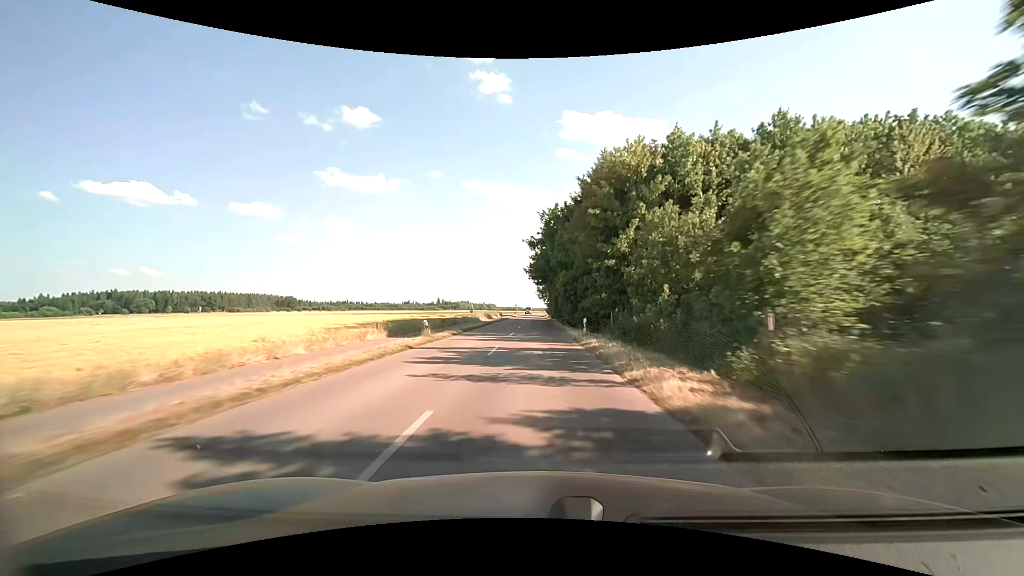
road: tertiary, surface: asphalt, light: Day
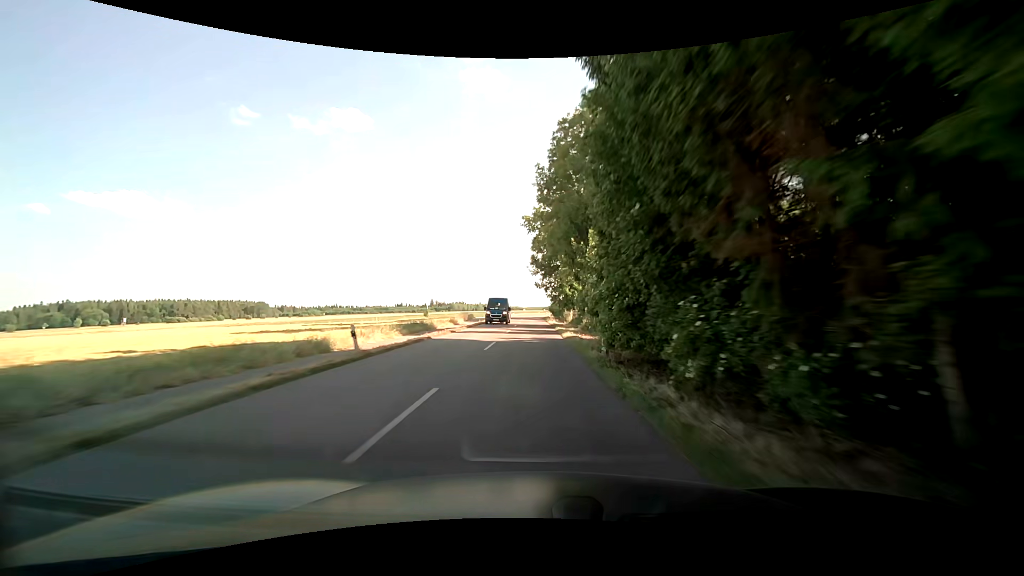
(+0.3, +58.2) m; 0°
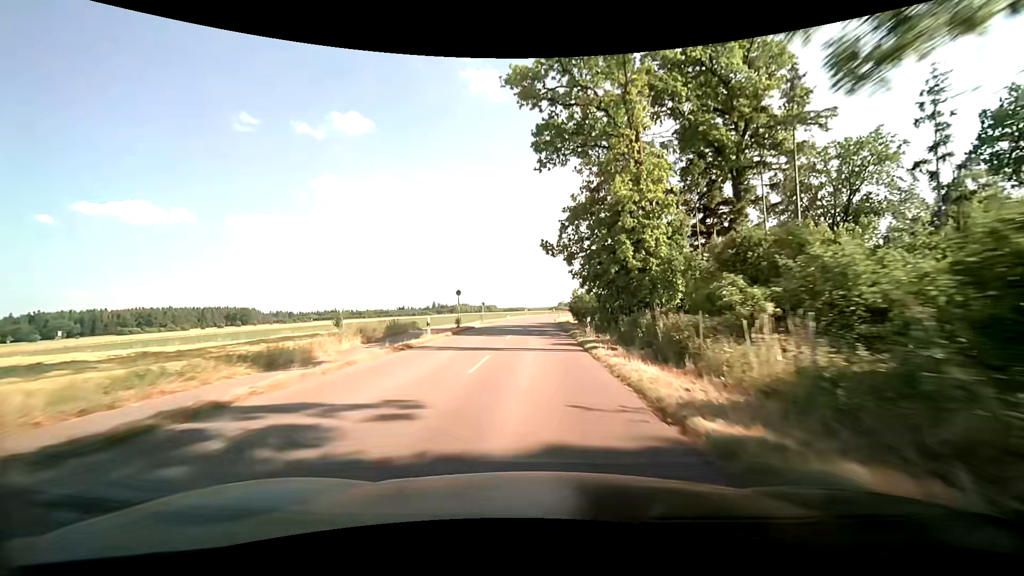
(-0.3, +41.8) m; 0°
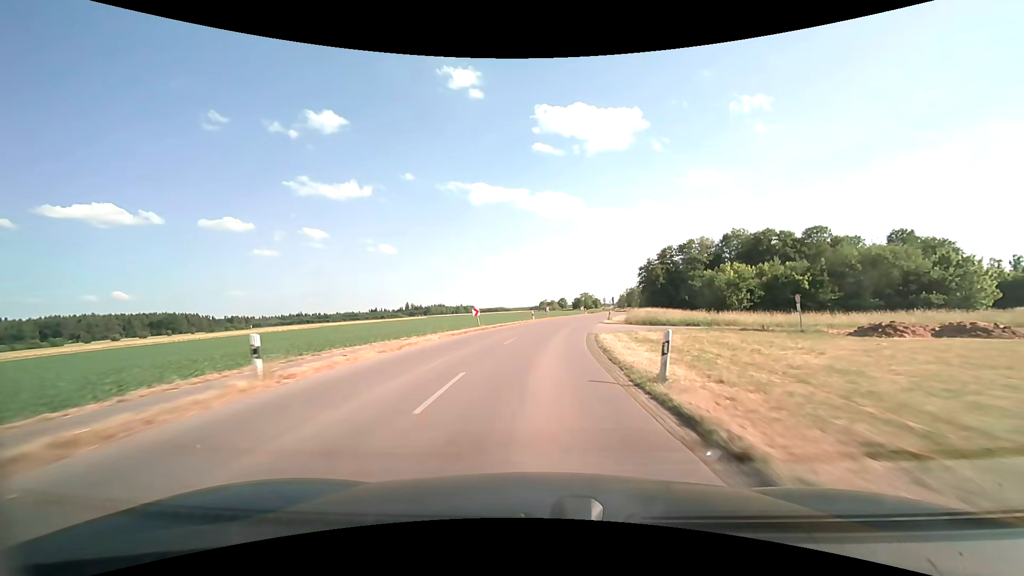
(+0.4, +64.2) m; +2°
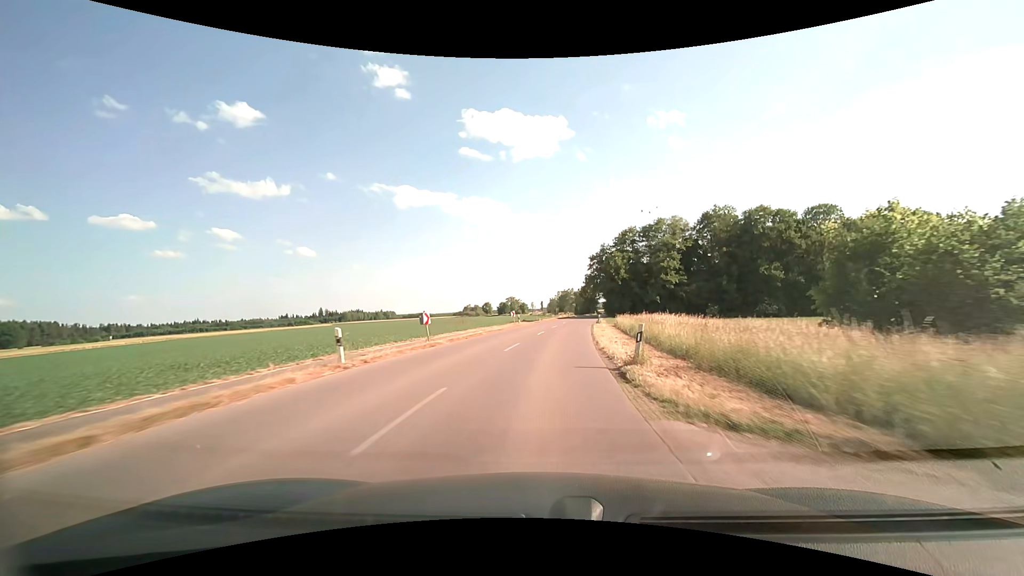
(+2.5, +37.5) m; +8°
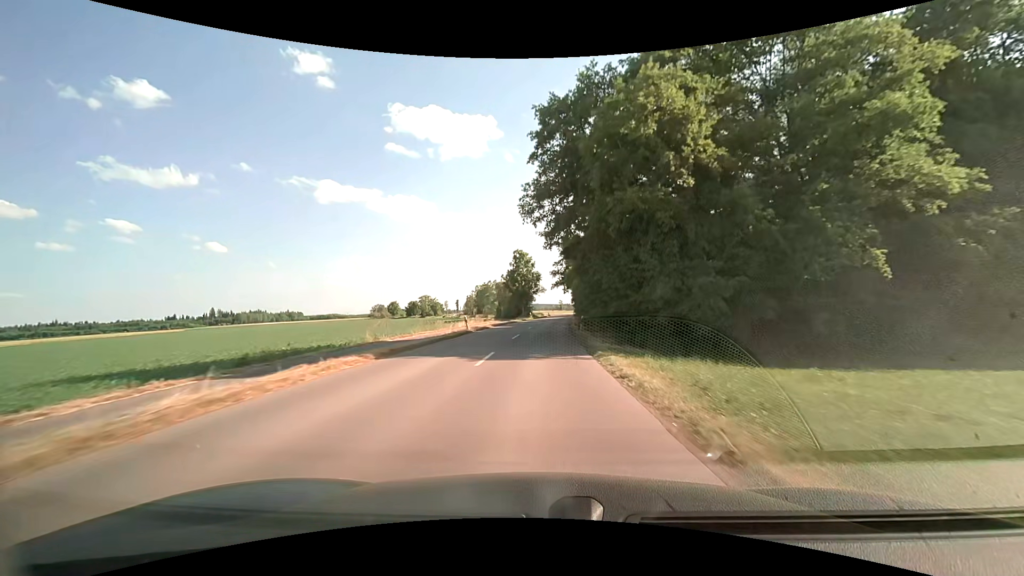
(+5.9, +64.4) m; +9°
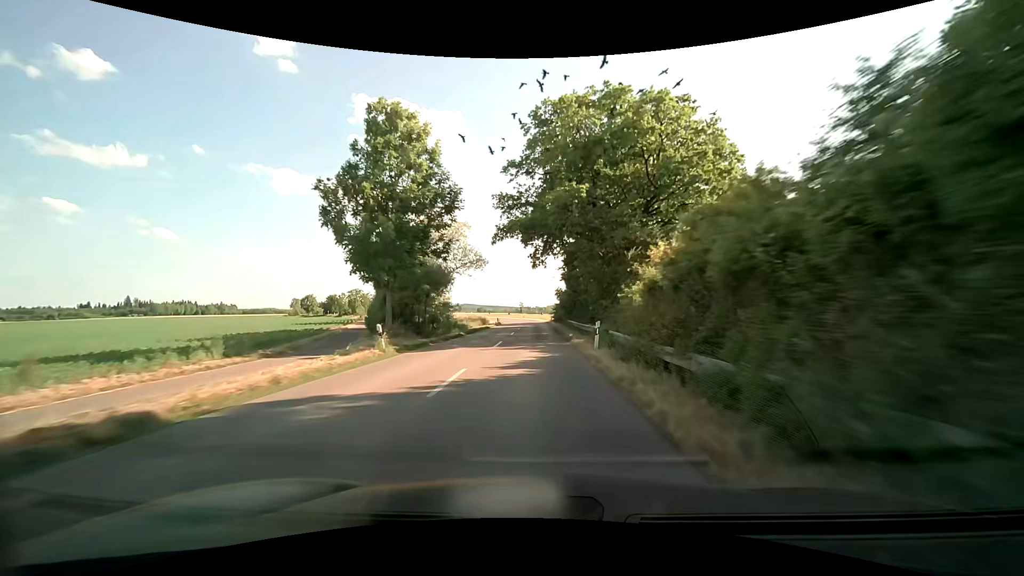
(+2.9, +64.2) m; +5°
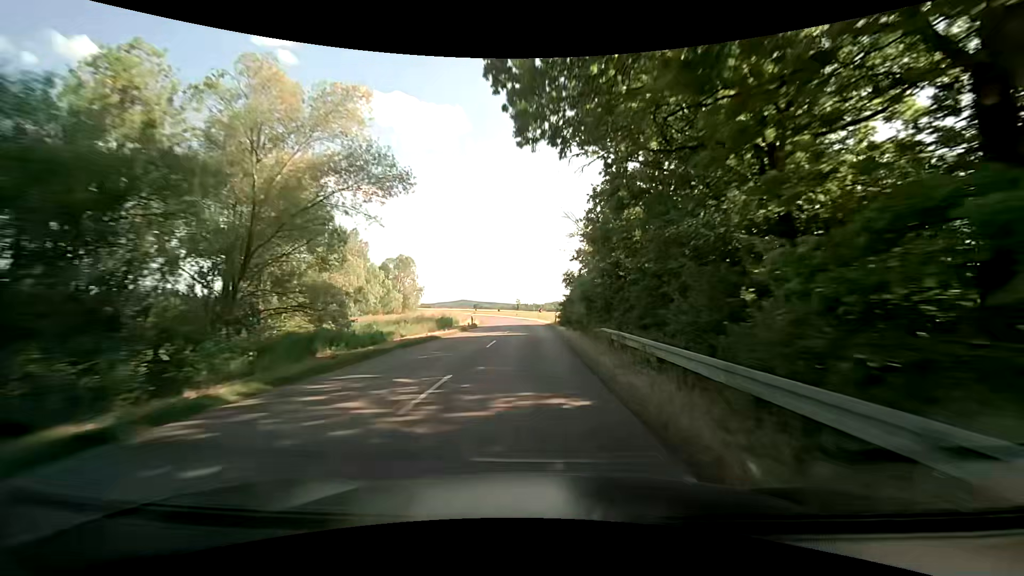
(0.0, +25.3) m; 0°
(0, +10) (0, +20) (0, +30) (0, +40) (-1, +50) (-2, +60) (-3, +70) (-5, +80) (-7, +89) (-10, +99) m
